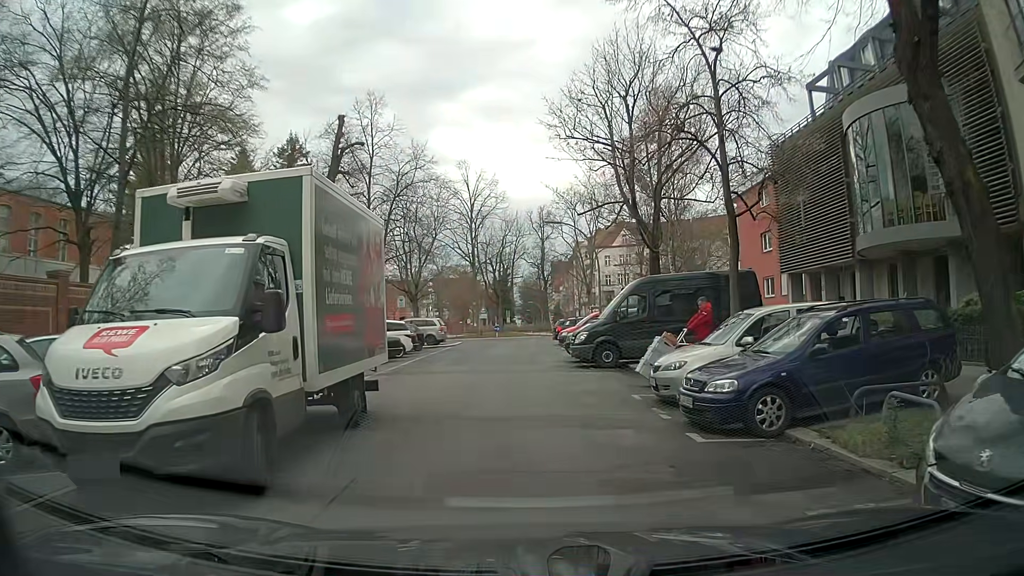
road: residential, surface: asphalt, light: Day
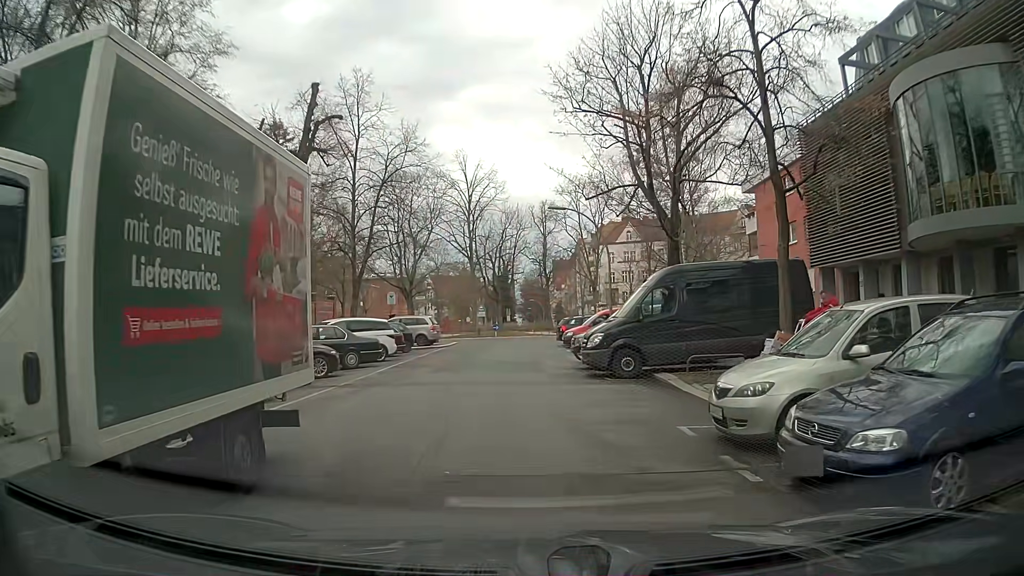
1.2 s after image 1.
(0.0, +3.9) m; +1°
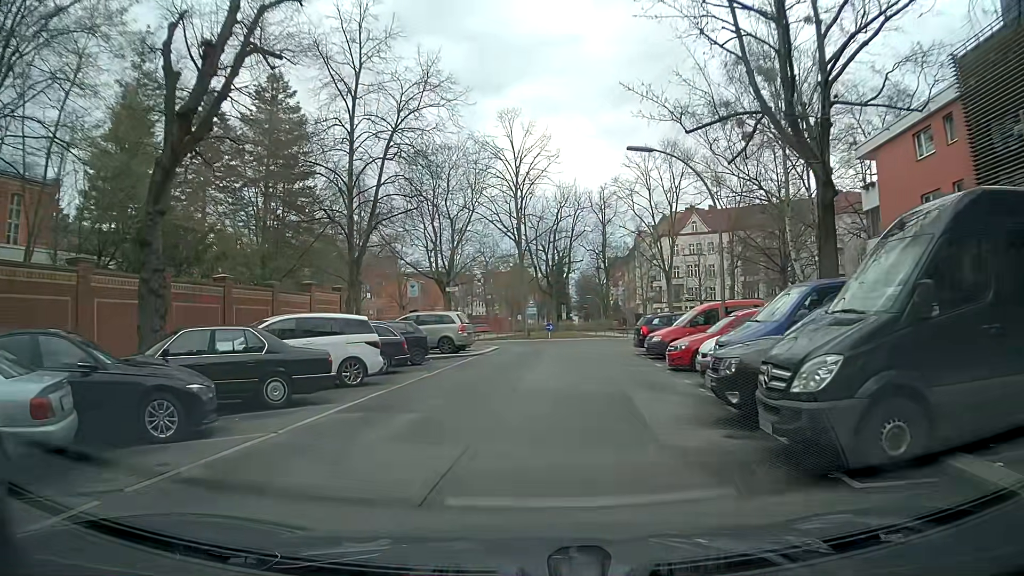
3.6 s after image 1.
(-0.3, +10.3) m; -5°
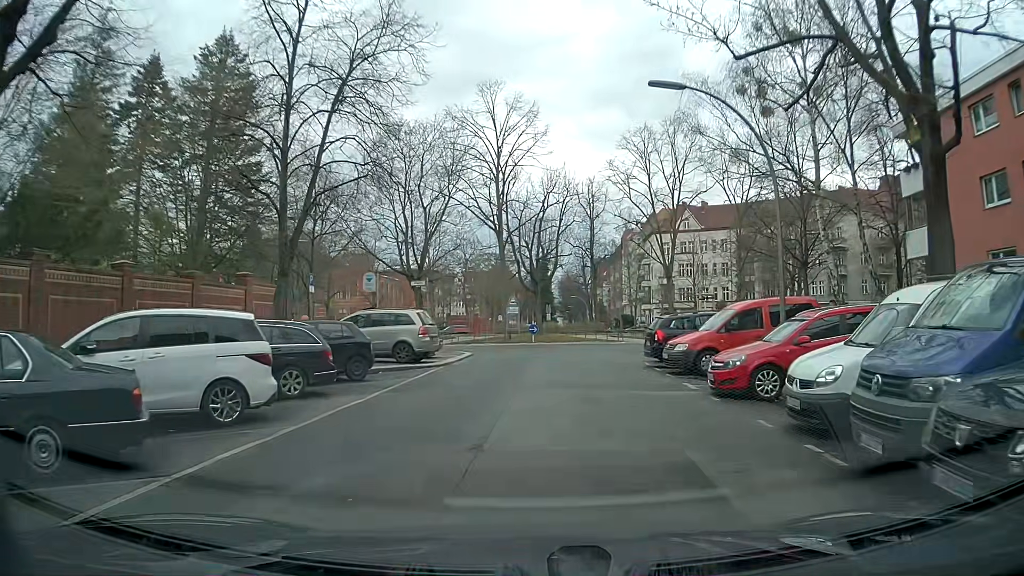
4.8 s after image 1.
(0.0, +5.8) m; +1°
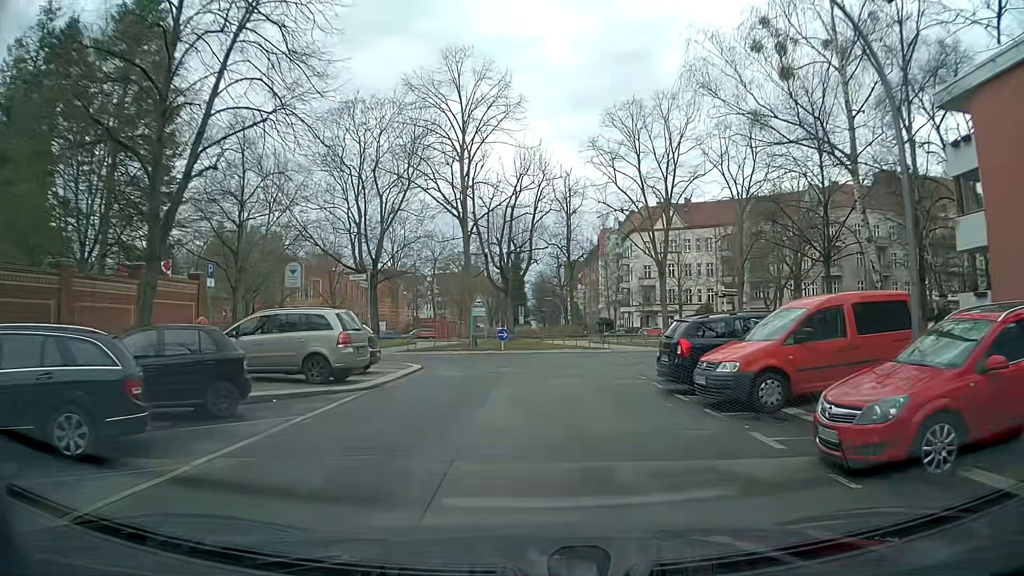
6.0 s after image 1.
(+0.2, +6.1) m; +3°
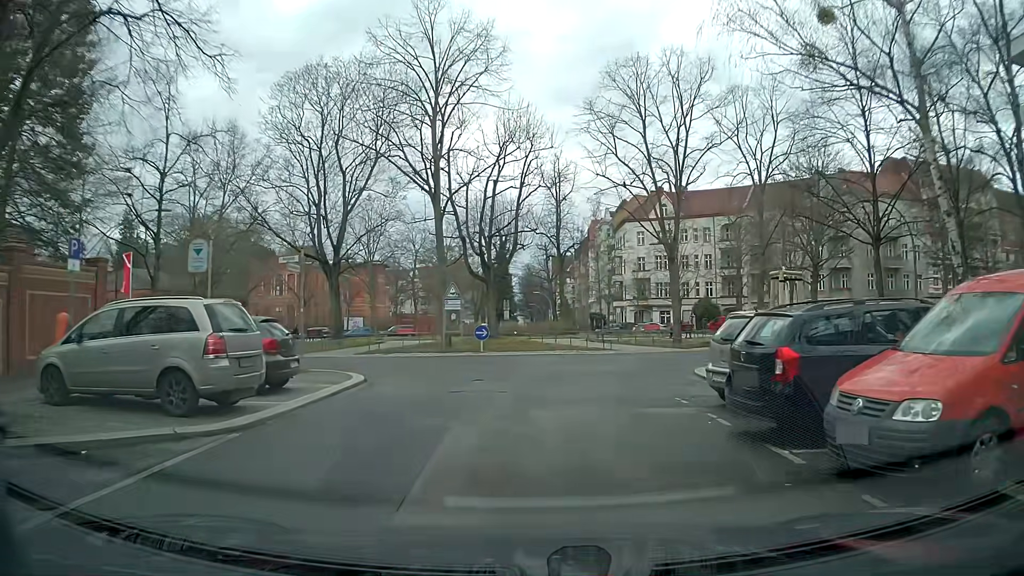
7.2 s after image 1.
(0.0, +5.7) m; 0°
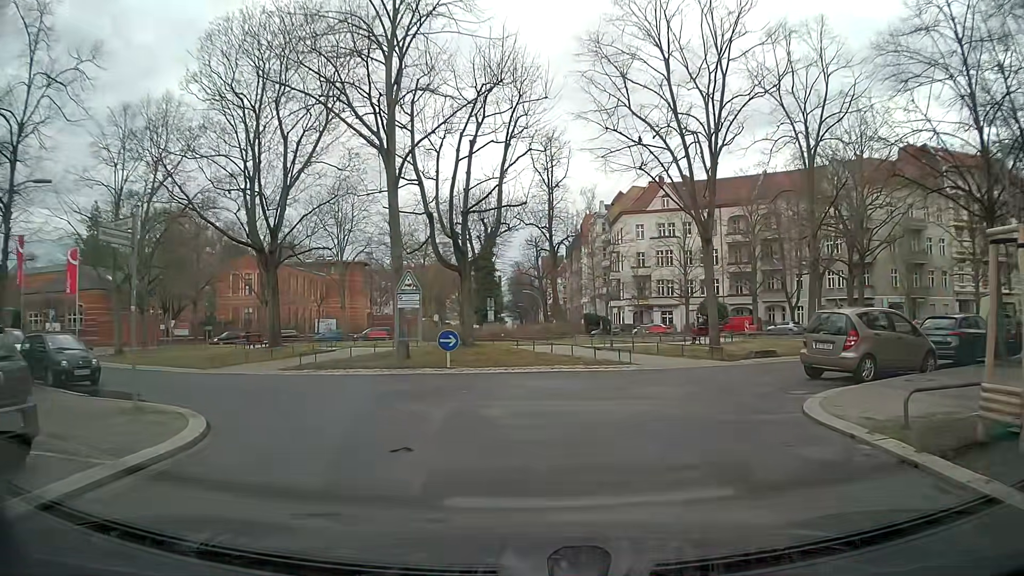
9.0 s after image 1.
(+0.1, +7.7) m; 0°
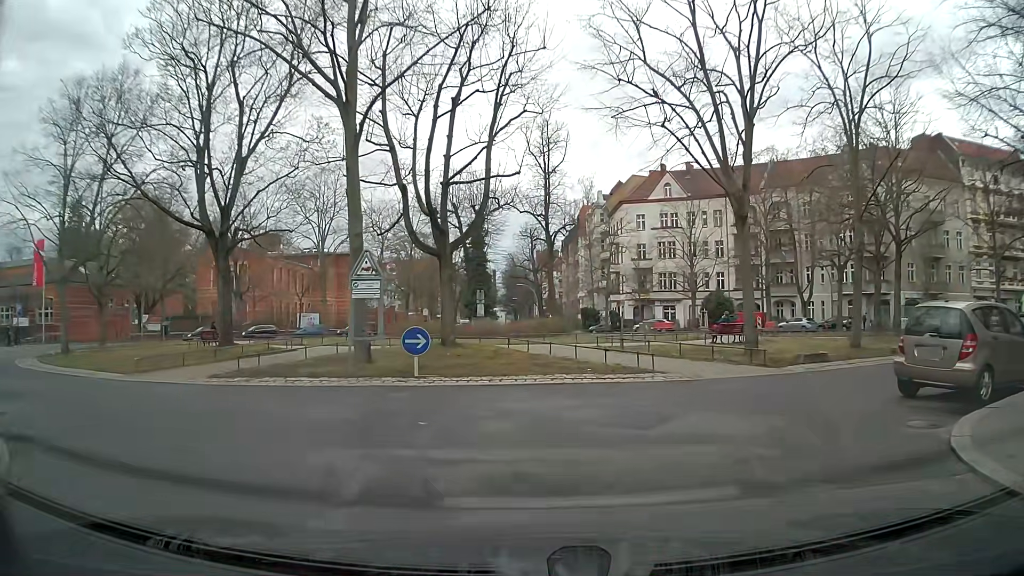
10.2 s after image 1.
(+0.1, +4.4) m; +2°
